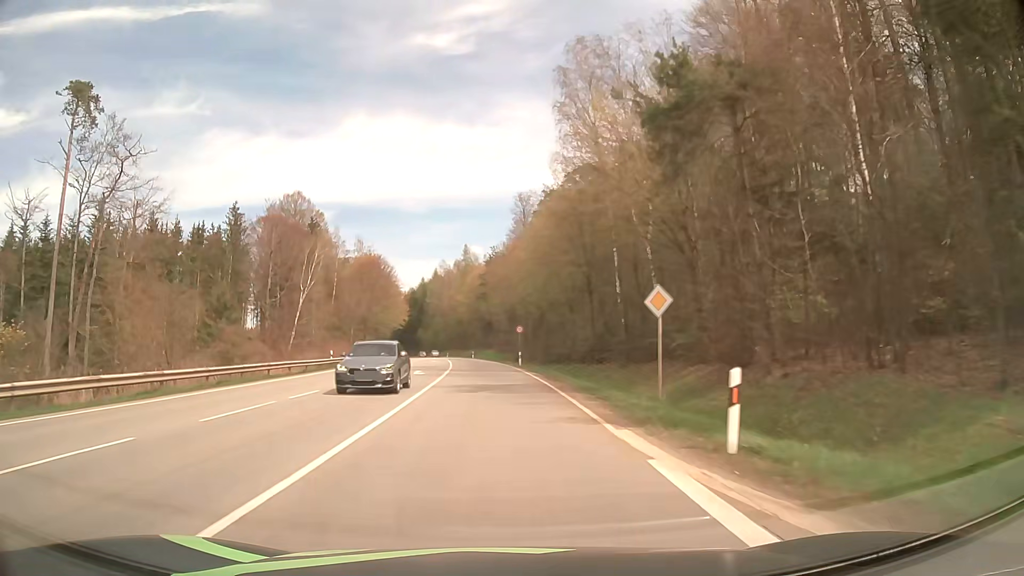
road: secondary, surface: asphalt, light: Day
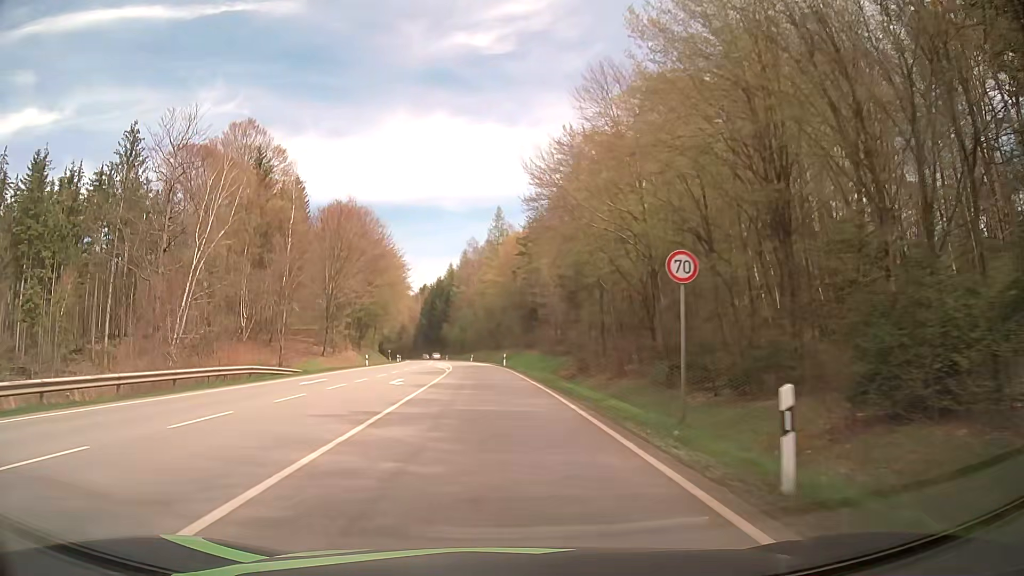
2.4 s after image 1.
(-1.2, +43.4) m; -3°
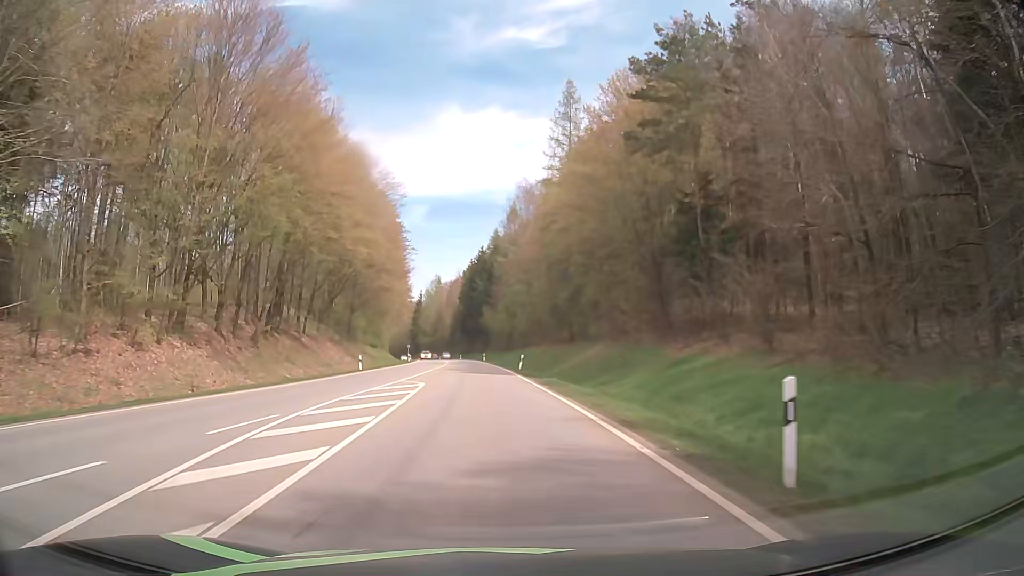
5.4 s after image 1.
(-2.5, +54.8) m; -5°
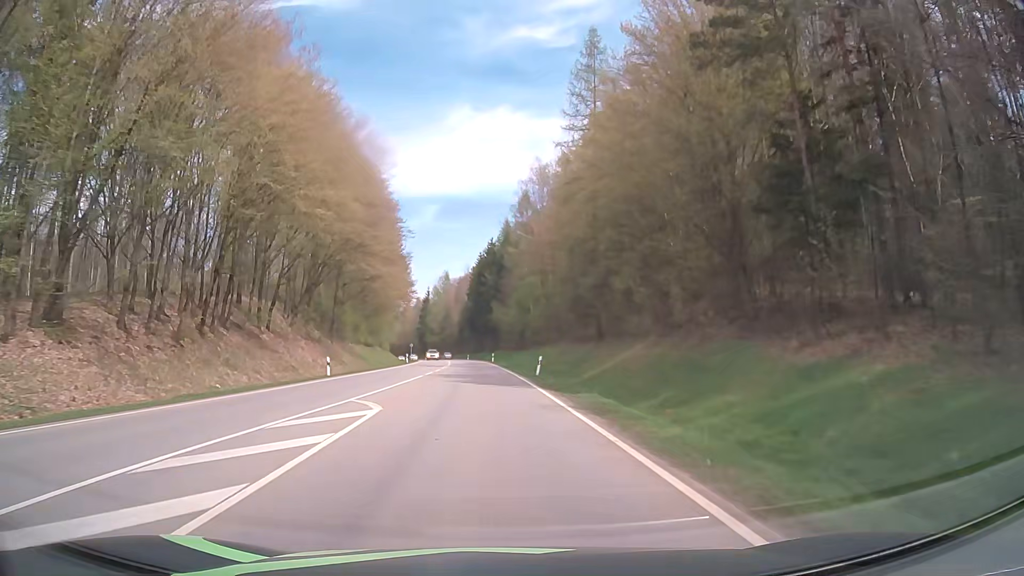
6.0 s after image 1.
(-0.1, +11.1) m; -1°
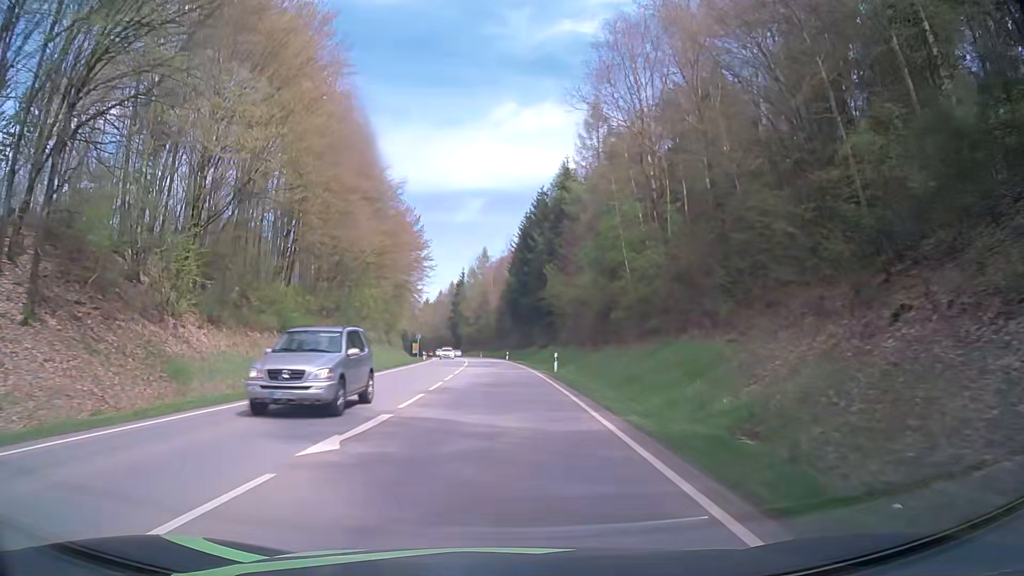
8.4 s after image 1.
(-1.6, +44.9) m; -4°
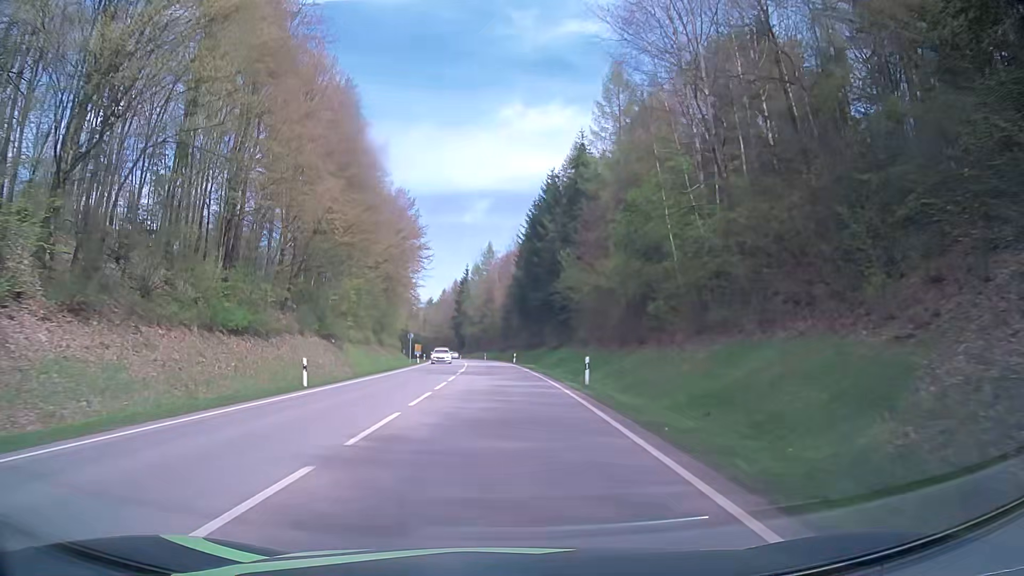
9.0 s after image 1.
(-0.1, +11.4) m; 0°
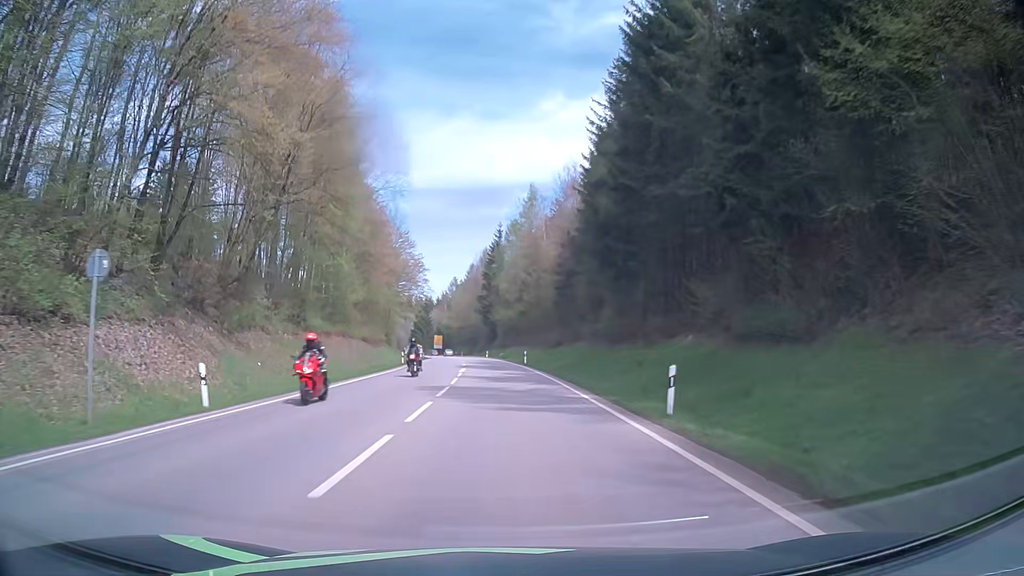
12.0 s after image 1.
(-1.8, +57.6) m; -3°
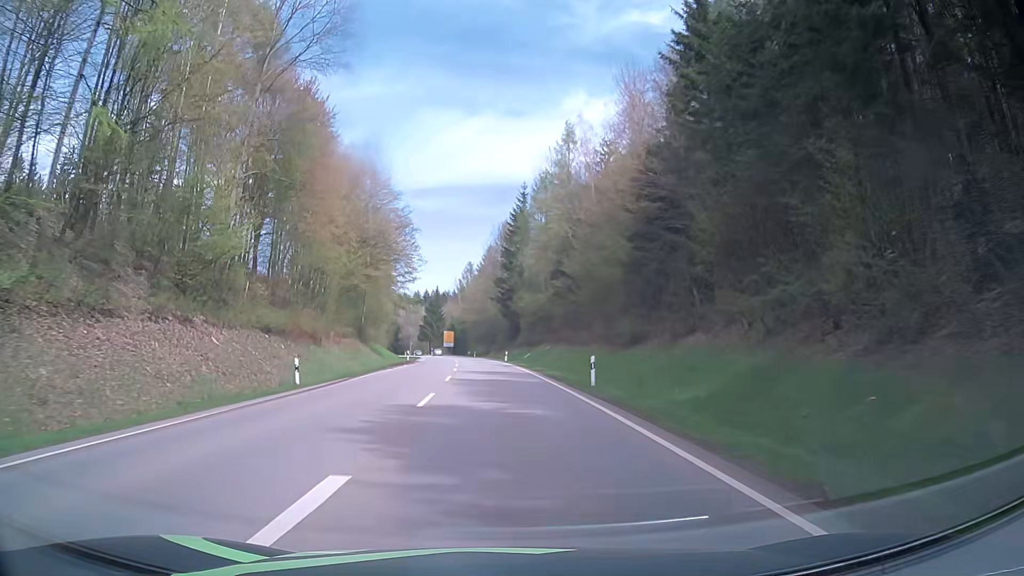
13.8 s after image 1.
(-0.6, +33.7) m; -2°
(0, +10) (0, +20) (-1, +30) (-1, +40) (-1, +50) (-2, +60) (-3, +70) (-4, +80) (-5, +90) (-6, +100) m
